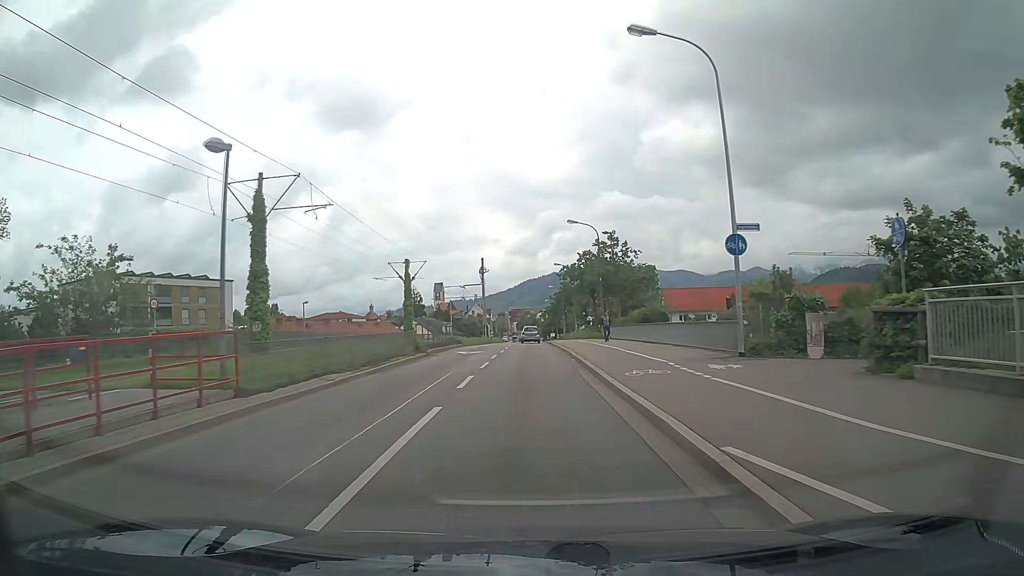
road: tertiary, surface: asphalt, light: Day
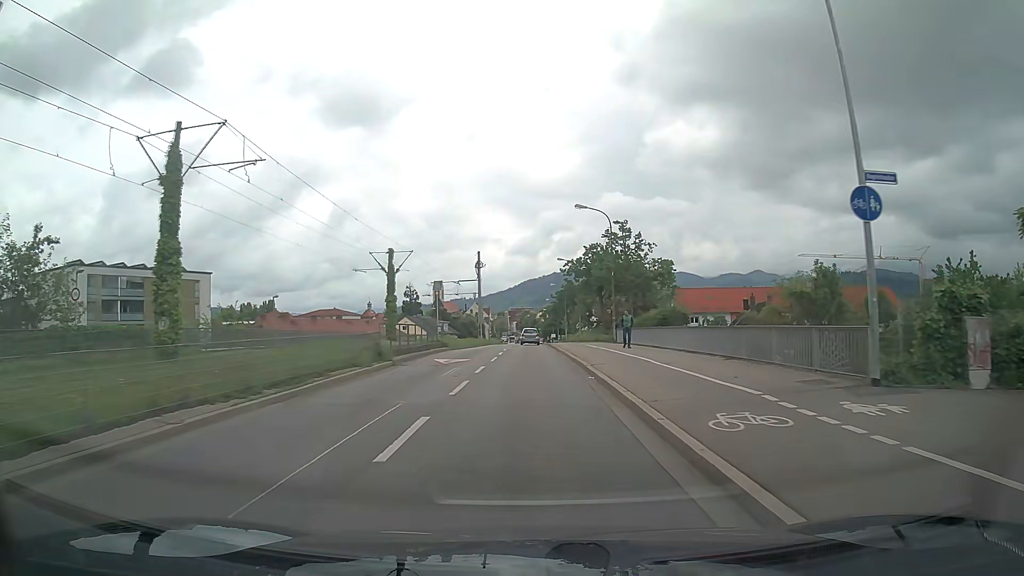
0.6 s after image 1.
(-0.1, +7.2) m; 0°
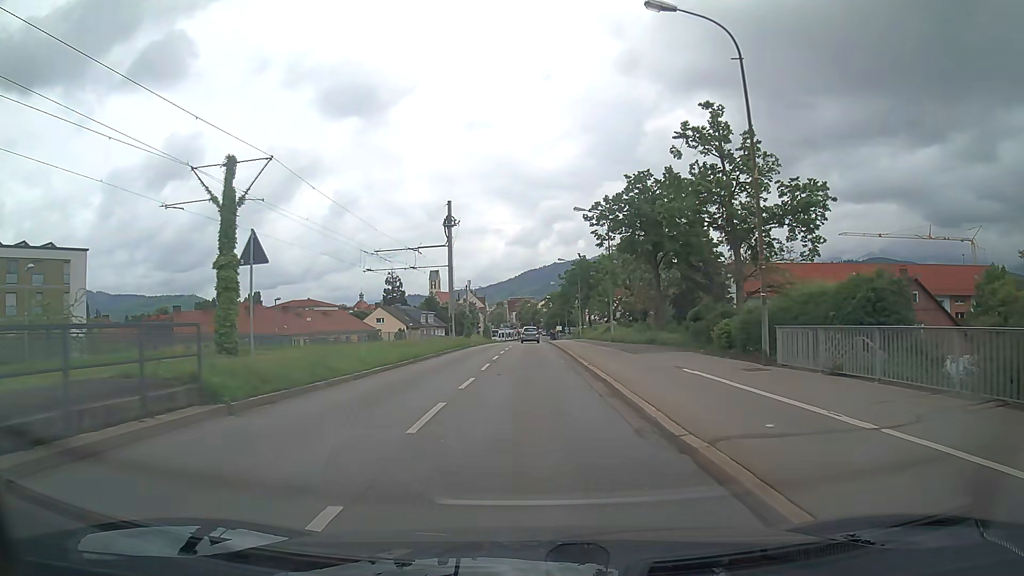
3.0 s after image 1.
(-0.1, +28.8) m; 0°
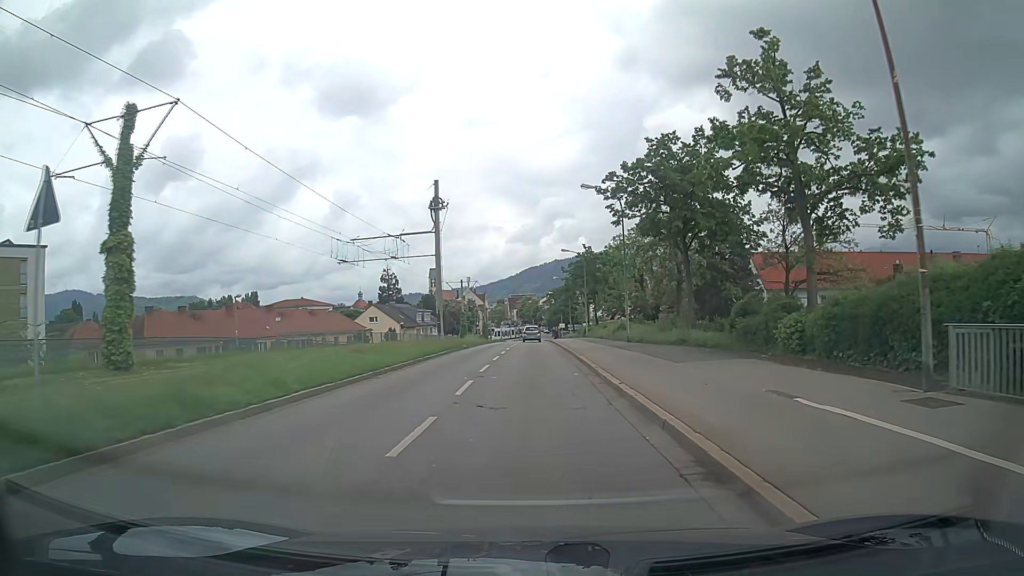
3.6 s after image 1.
(0.0, +7.0) m; 0°
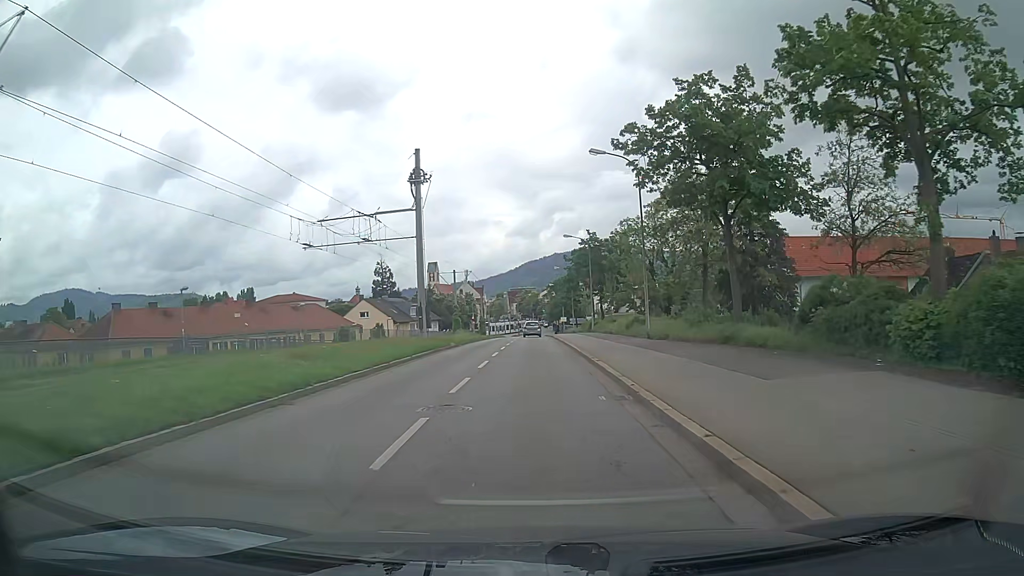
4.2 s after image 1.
(0.0, +6.8) m; -1°
